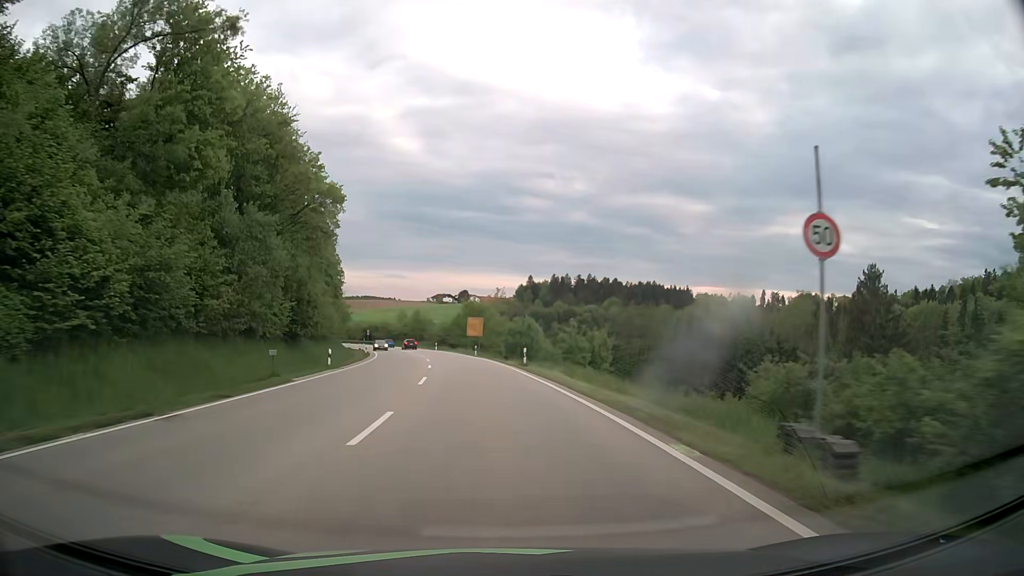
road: primary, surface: asphalt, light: Day
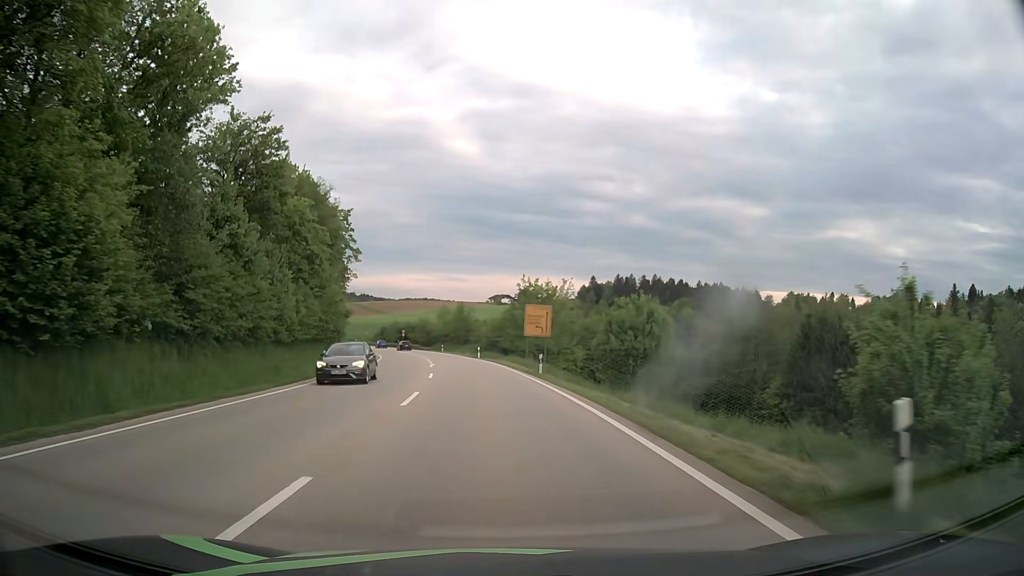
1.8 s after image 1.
(-1.5, +30.1) m; -5°
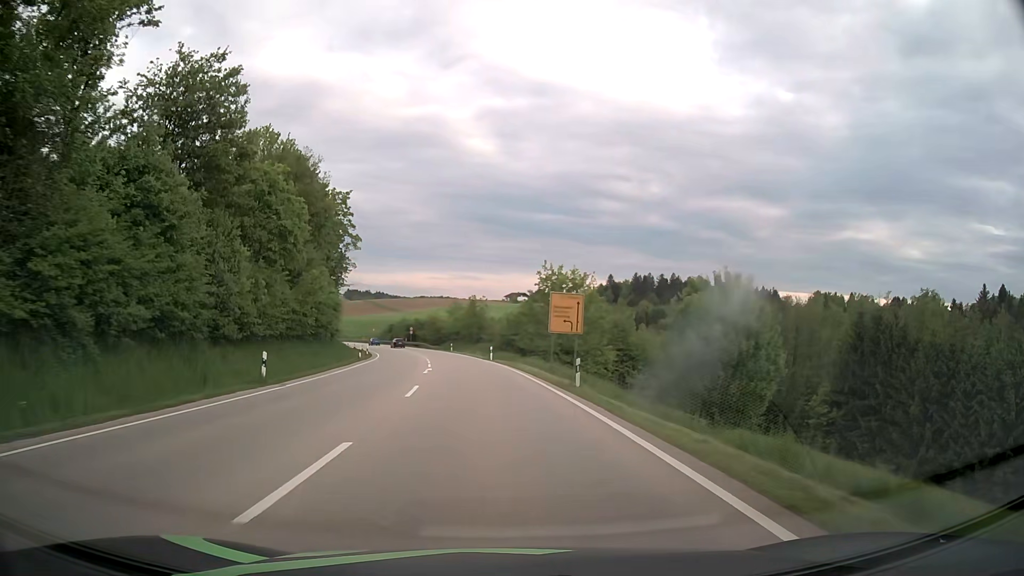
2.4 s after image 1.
(-0.1, +9.9) m; -1°
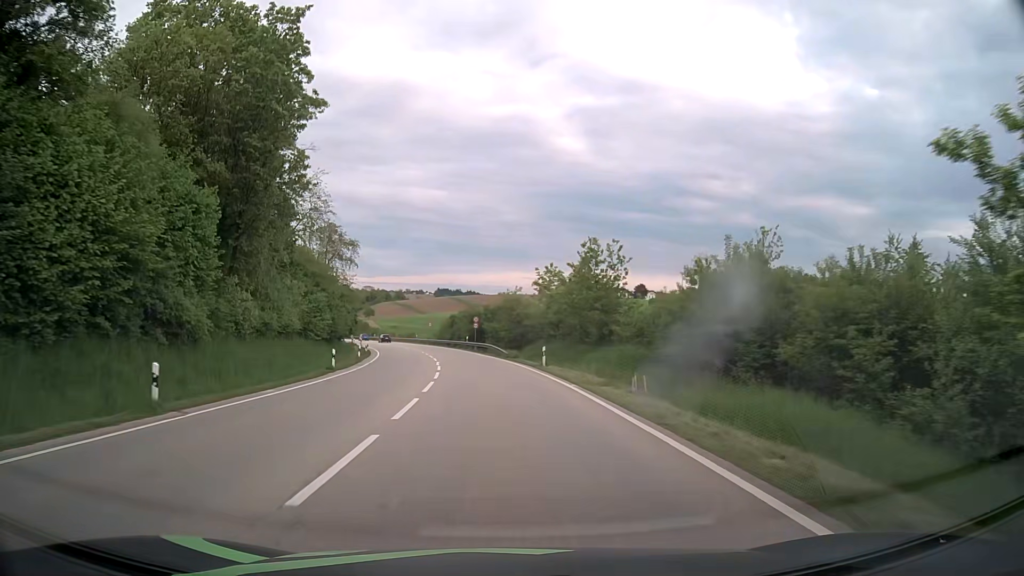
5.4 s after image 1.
(-3.5, +47.9) m; -8°
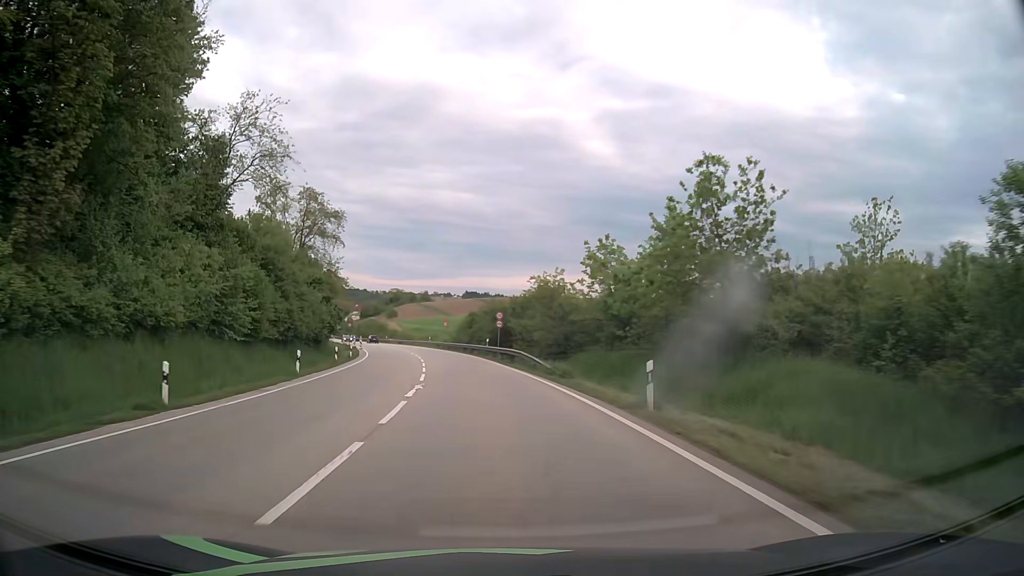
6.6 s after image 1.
(-0.3, +18.7) m; -2°
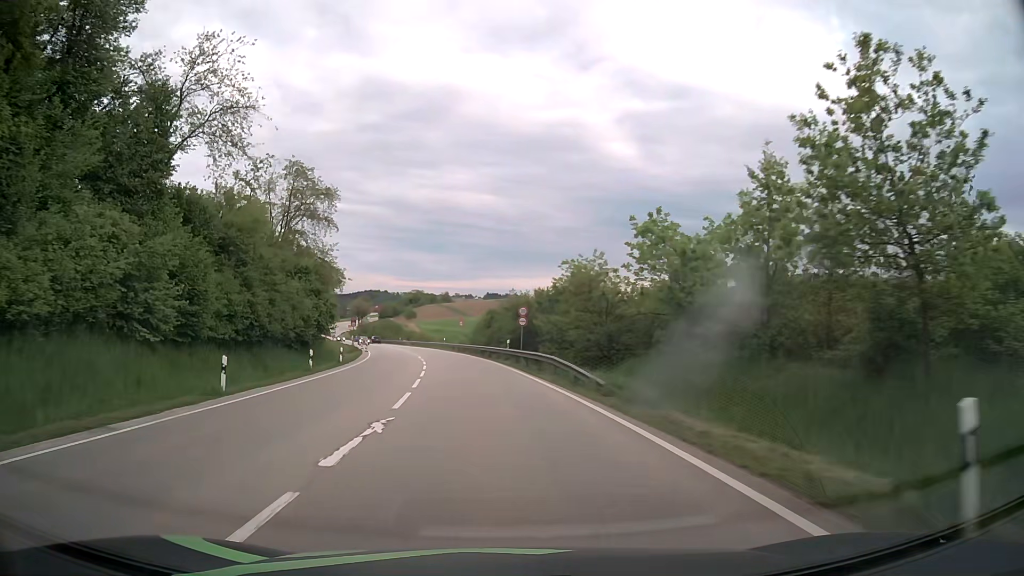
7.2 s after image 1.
(-0.1, +9.2) m; -2°
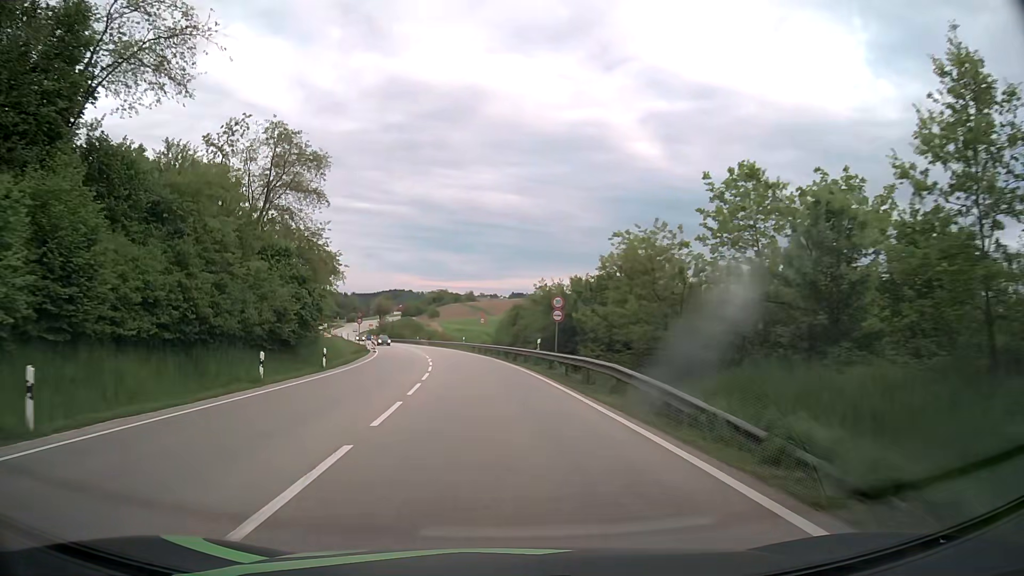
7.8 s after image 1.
(-0.1, +9.2) m; -2°
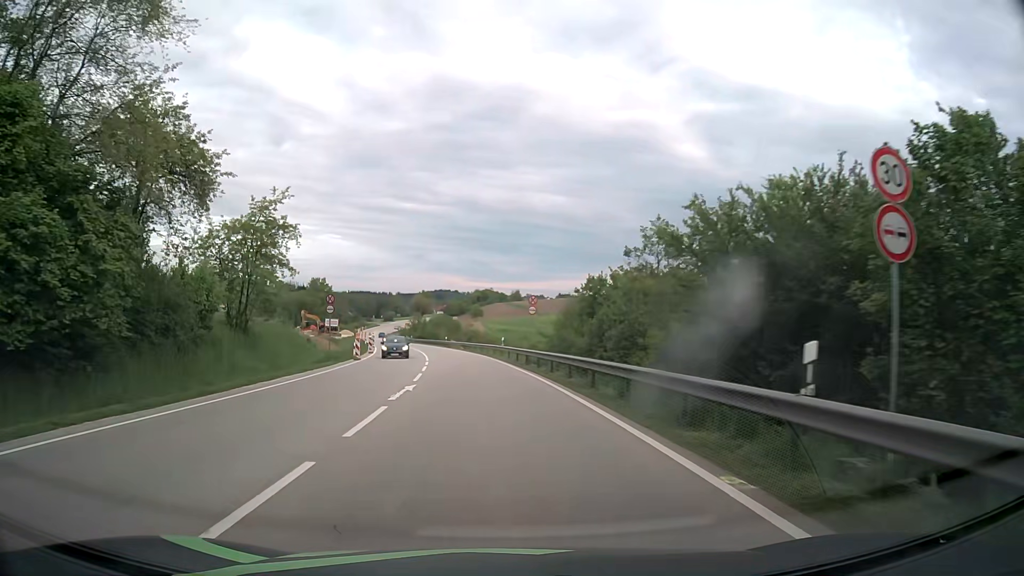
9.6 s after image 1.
(-0.9, +25.3) m; -4°
(0, +10) (-1, +20) (-1, +30) (-2, +40) (-4, +50) (-5, +60) (-7, +70) (-9, +79) (-11, +89) (-13, +99) m
